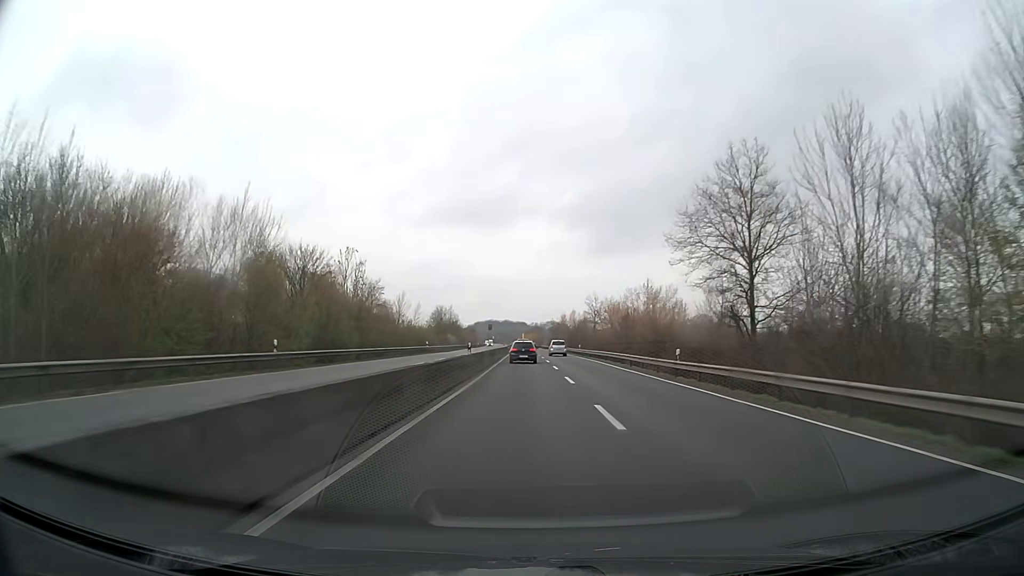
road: trunk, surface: asphalt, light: Day
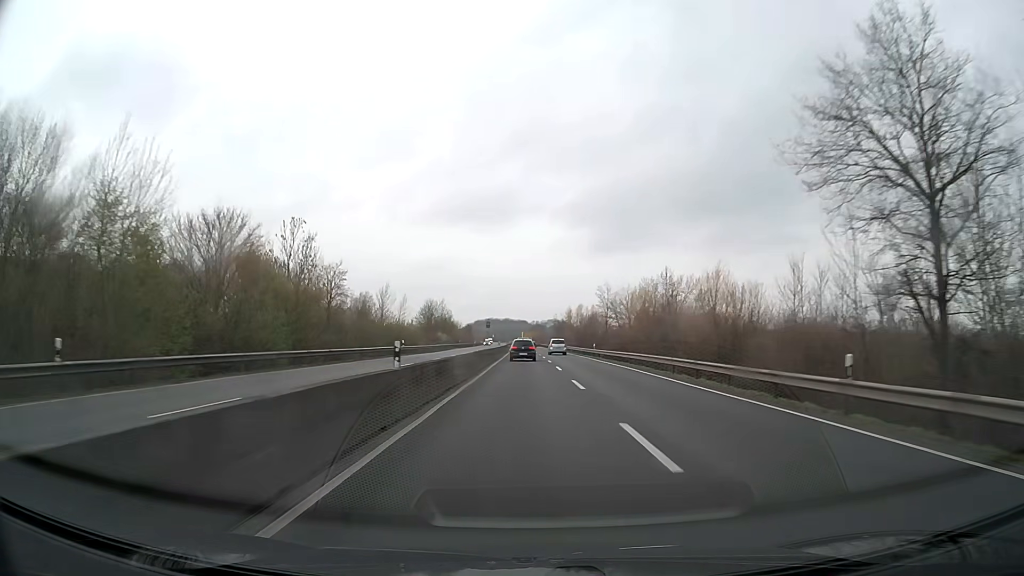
(0.0, +15.7) m; 0°
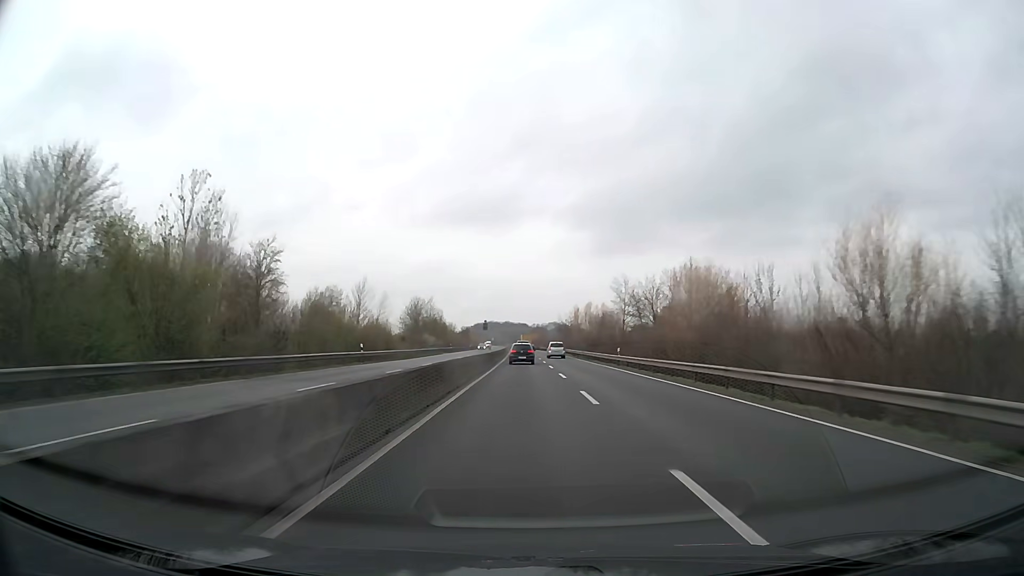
(0.0, +16.0) m; 0°
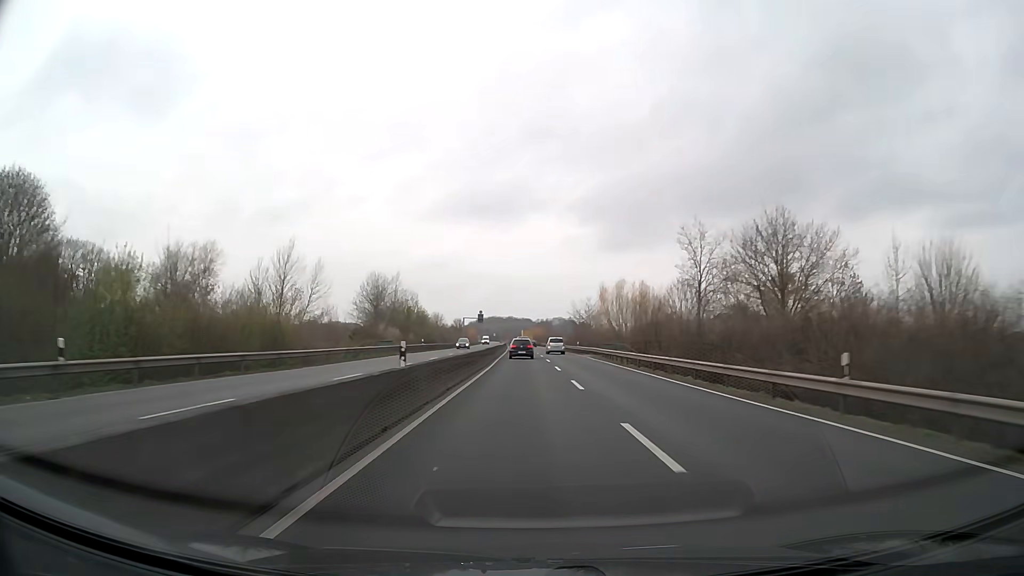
(-0.1, +32.5) m; 0°
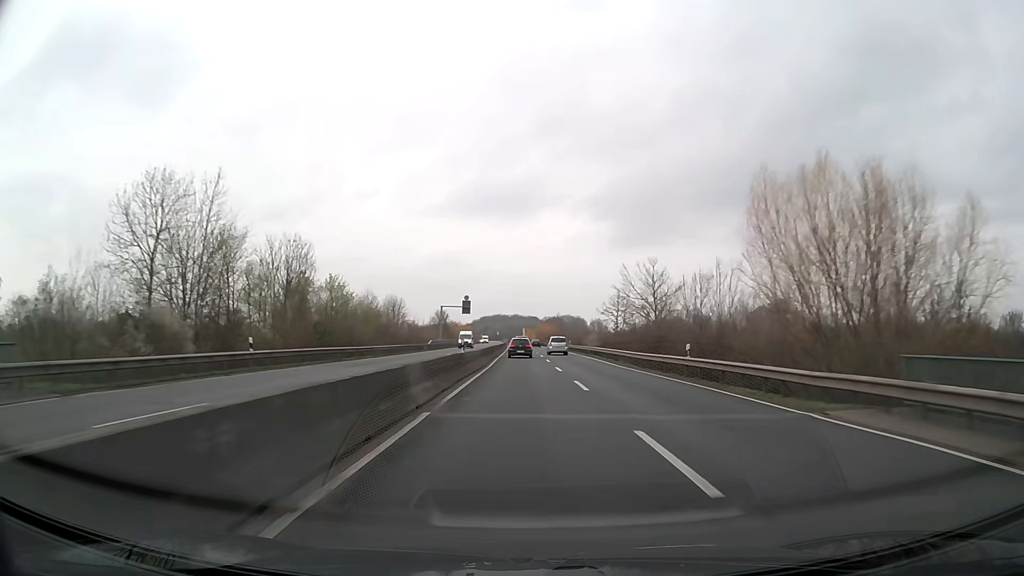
(-0.3, +49.7) m; -1°
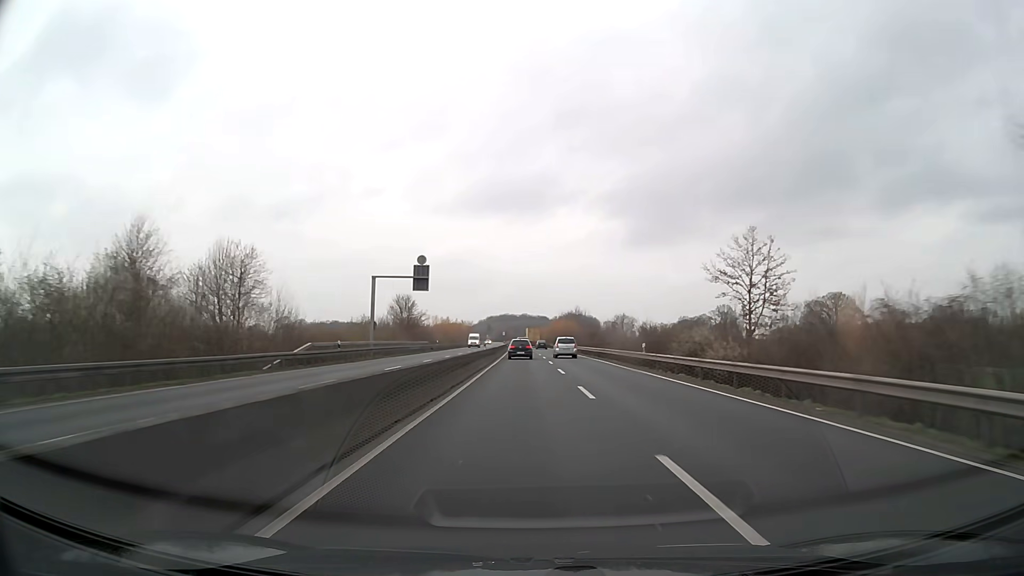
(-0.3, +50.2) m; -1°
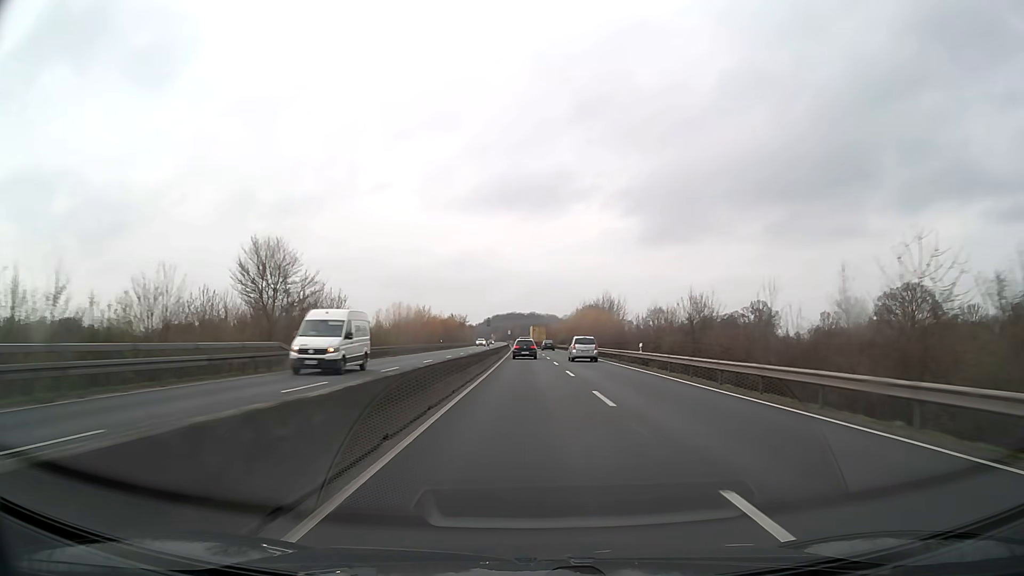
(-0.4, +50.1) m; -1°
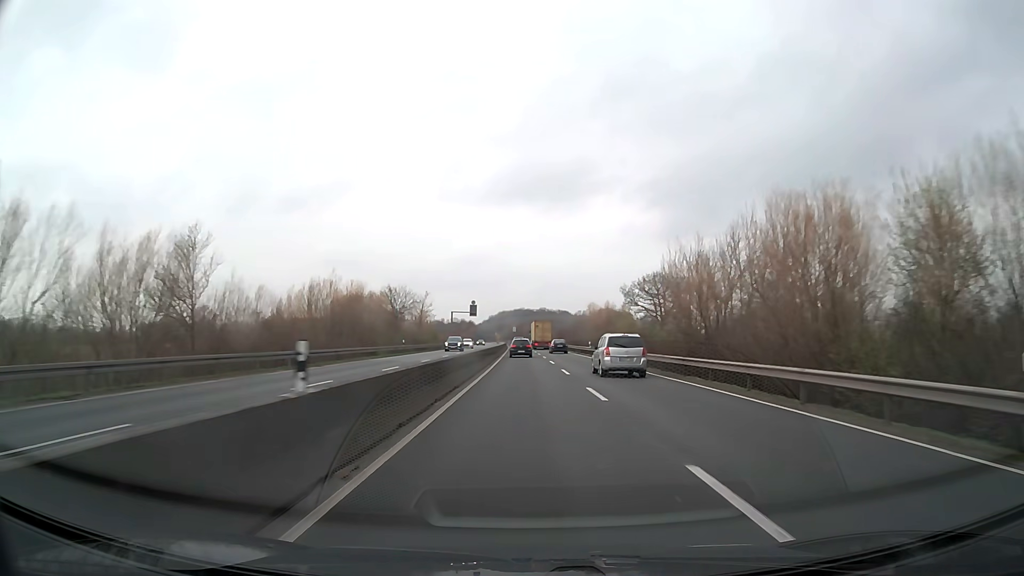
(-0.5, +83.3) m; -1°
(0, +10) (0, +20) (0, +30) (0, +40) (0, +50) (0, +60) (-1, +70) (-1, +80) (-1, +90) (-1, +100) m
